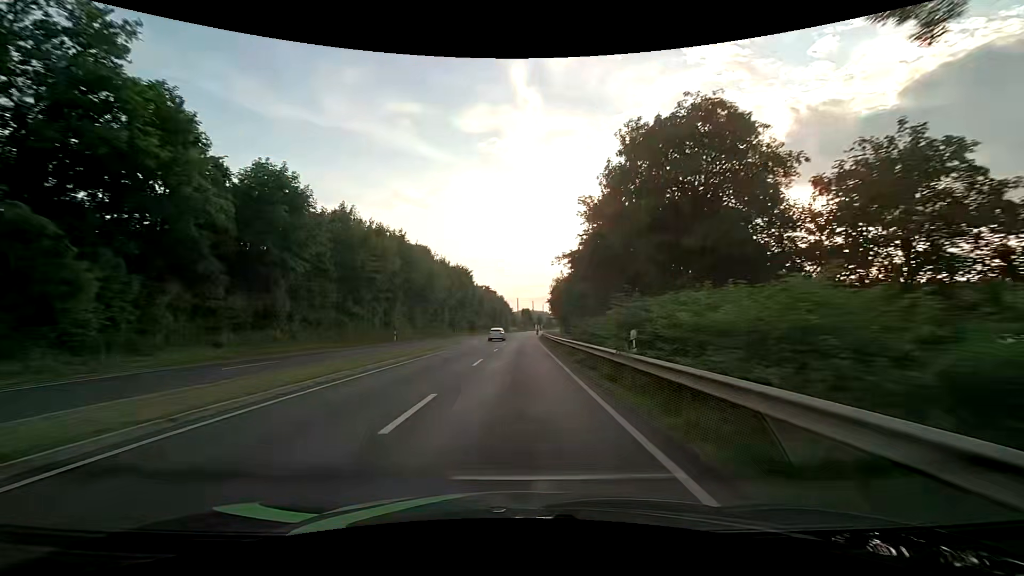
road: primary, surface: asphalt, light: Day
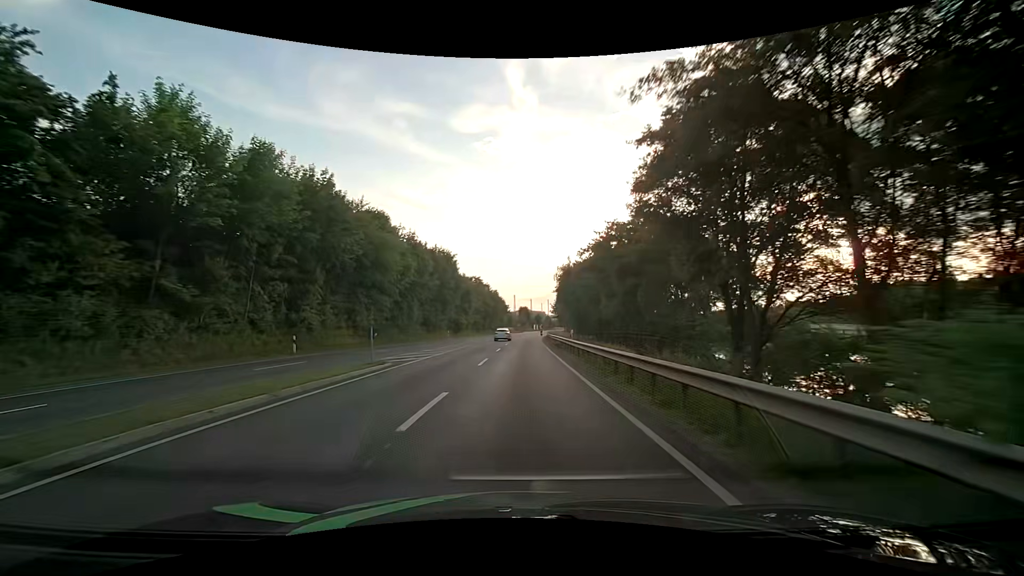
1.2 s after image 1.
(-0.1, +23.7) m; 0°
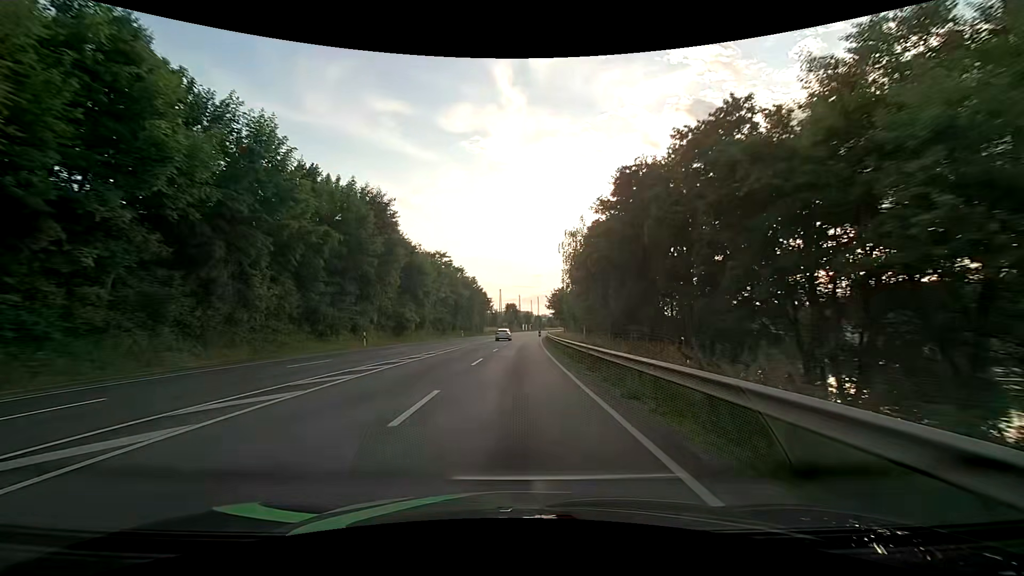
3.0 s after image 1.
(+0.3, +35.7) m; +1°
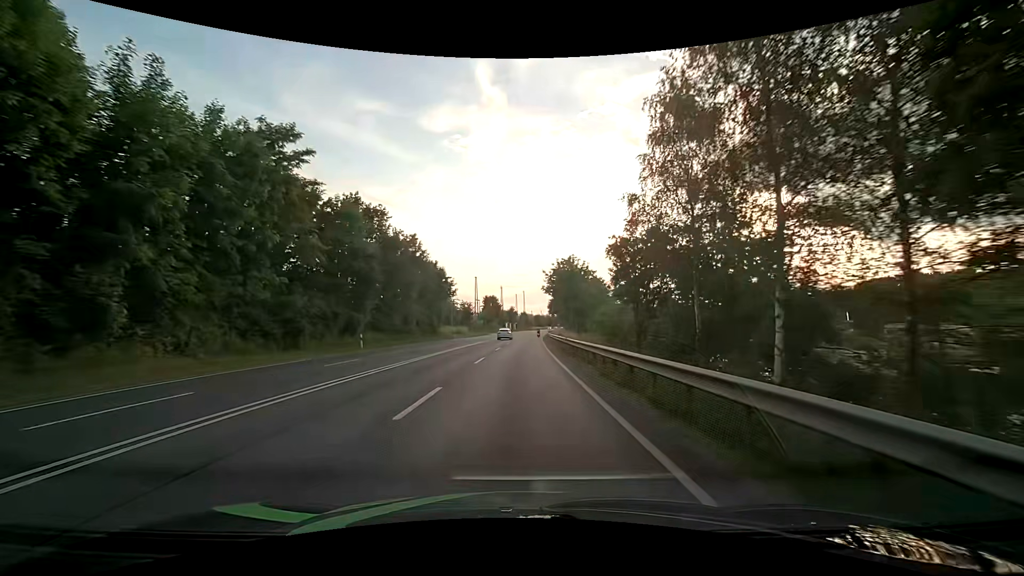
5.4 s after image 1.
(+0.8, +47.5) m; +2°
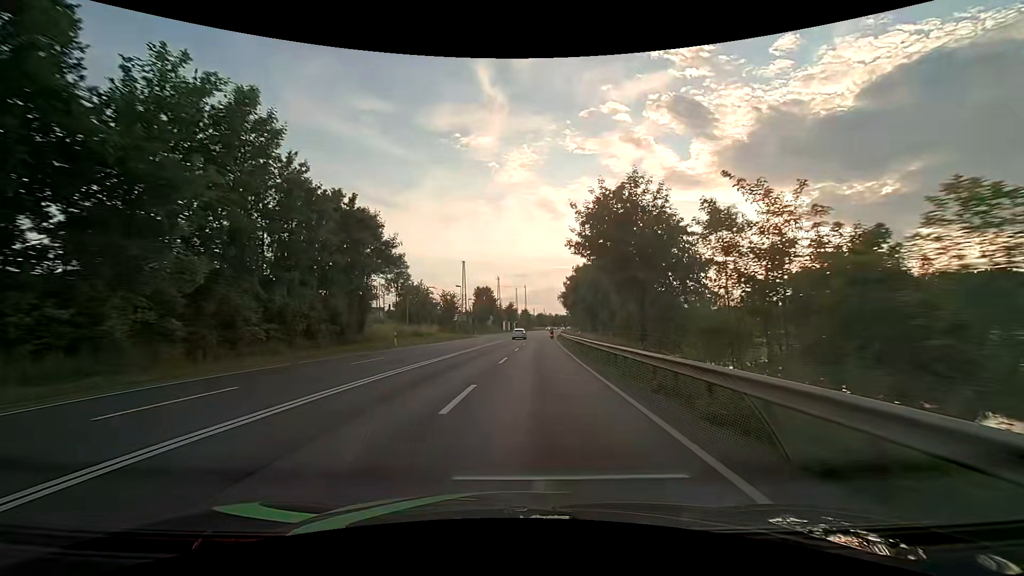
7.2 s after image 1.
(+0.3, +35.6) m; 0°
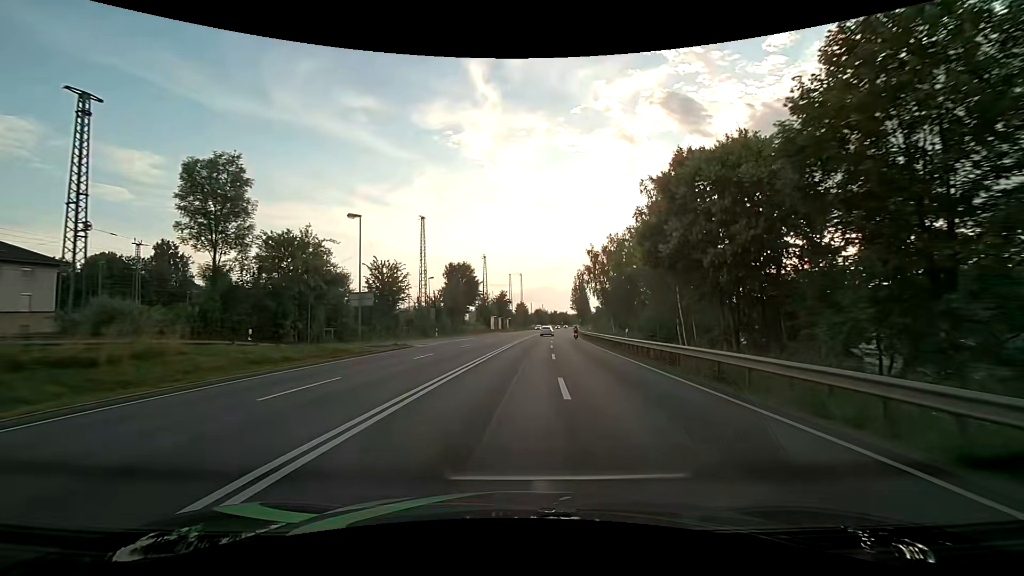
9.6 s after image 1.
(-0.2, +46.4) m; +1°
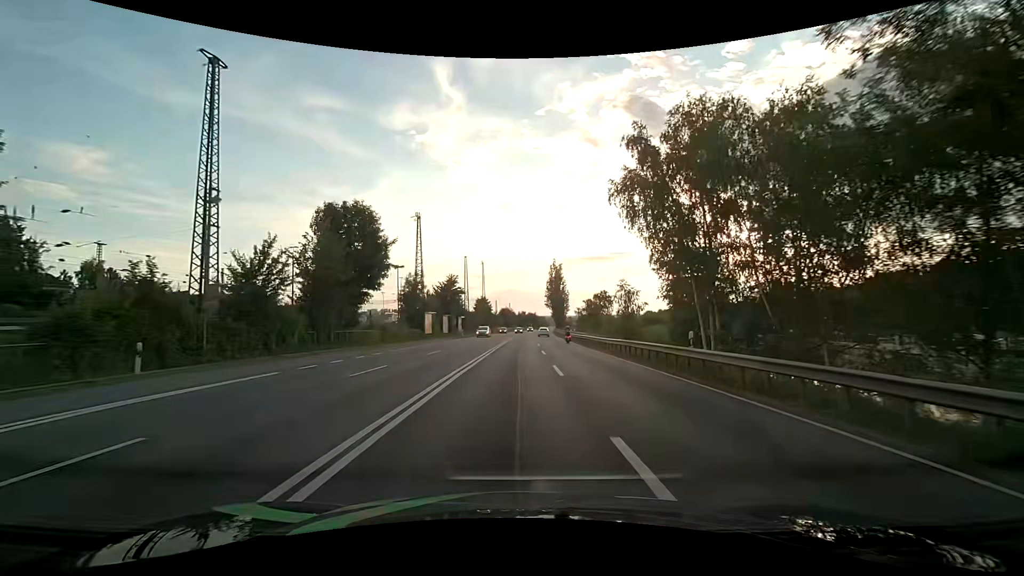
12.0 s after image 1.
(+1.4, +43.2) m; +4°
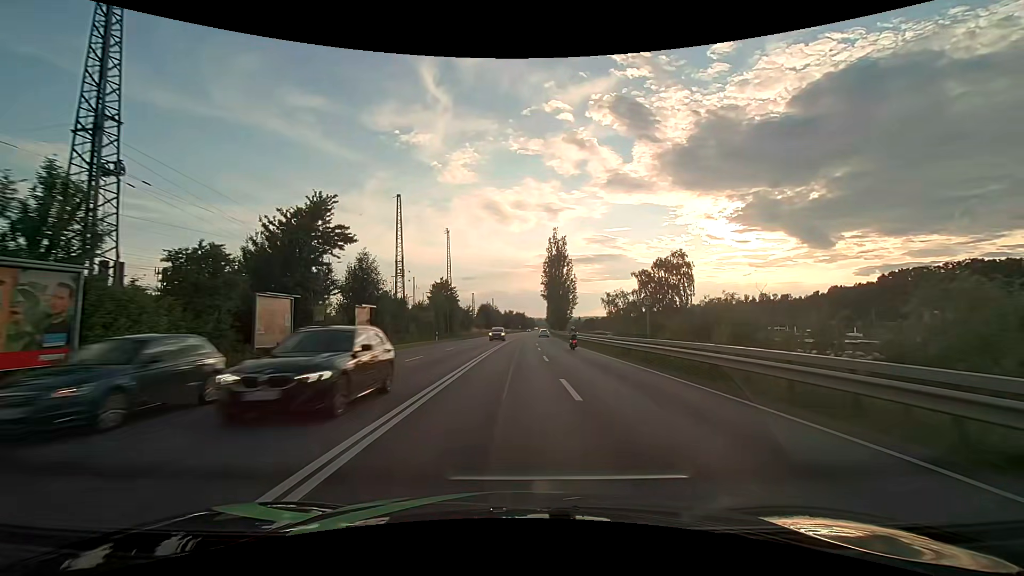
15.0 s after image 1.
(+0.8, +52.8) m; +1°
(0, +10) (0, +20) (0, +30) (0, +40) (+1, +50) (+1, +60) (+1, +70) (+1, +80) (+2, +90) (+2, +100) m
